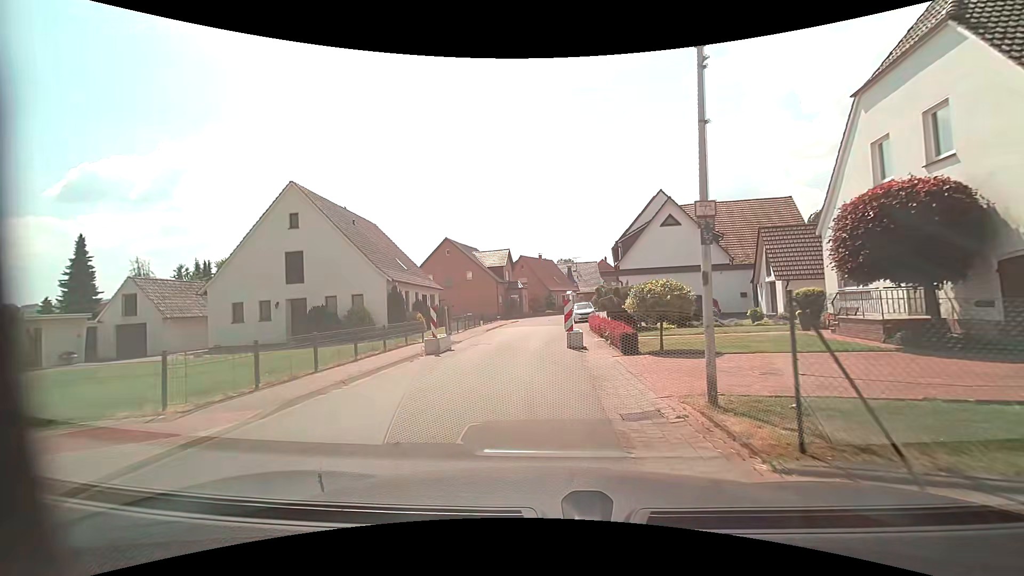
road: residential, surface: asphalt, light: Day
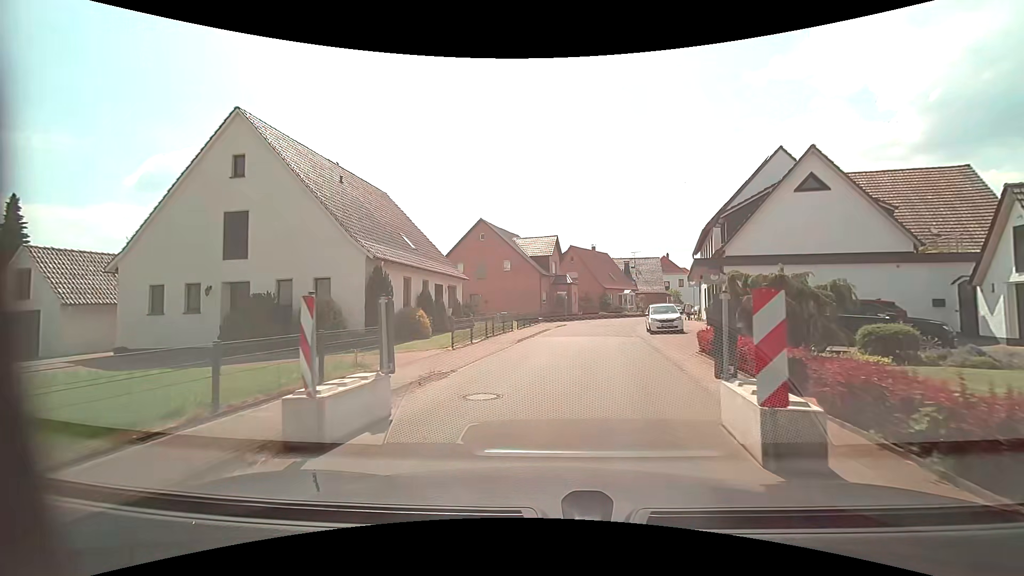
(-0.5, +11.3) m; -5°
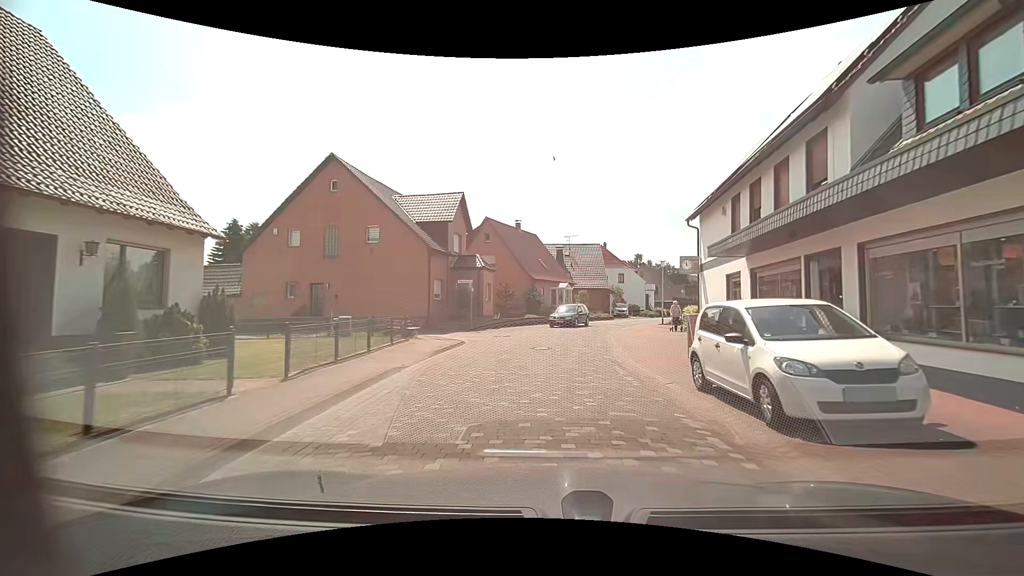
(+1.5, +20.1) m; +10°
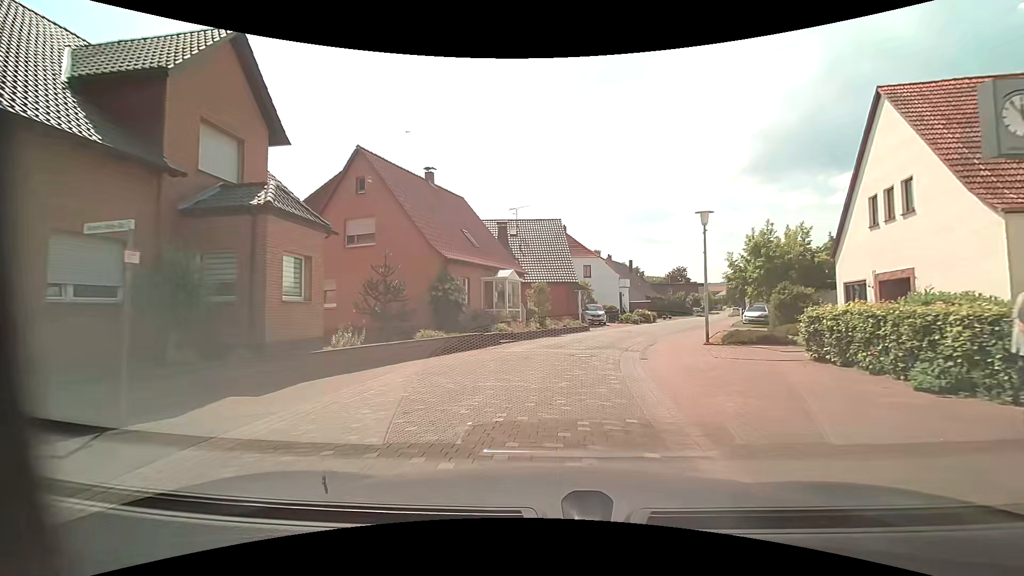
(+0.9, +20.3) m; +6°
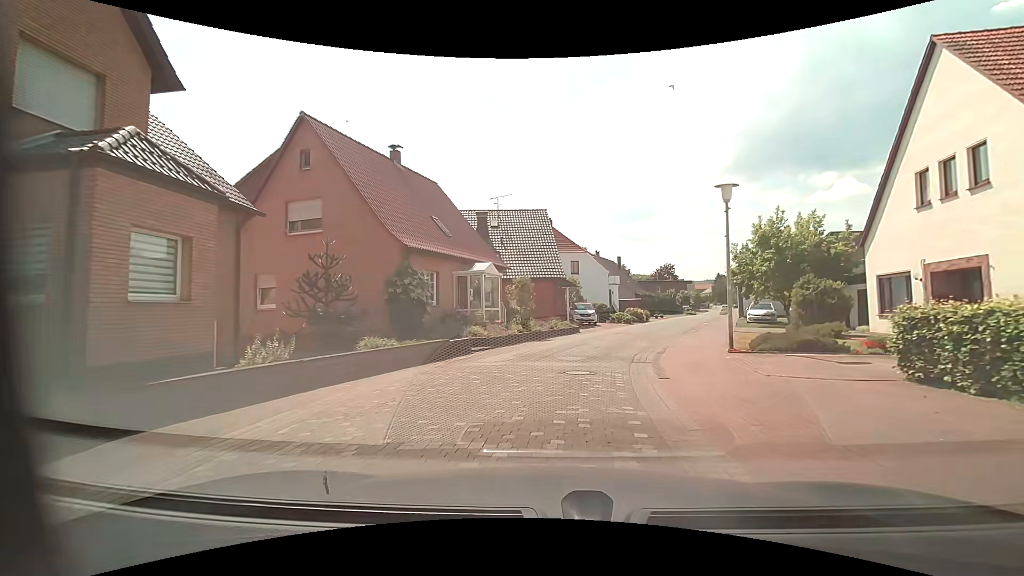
(0.0, +3.9) m; +1°
(+1, +10) (+3, +20) (+6, +29) (+10, +38) (+13, +48) (+17, +57) (+20, +67) (+23, +76) (+27, +86) (+30, +95) m
